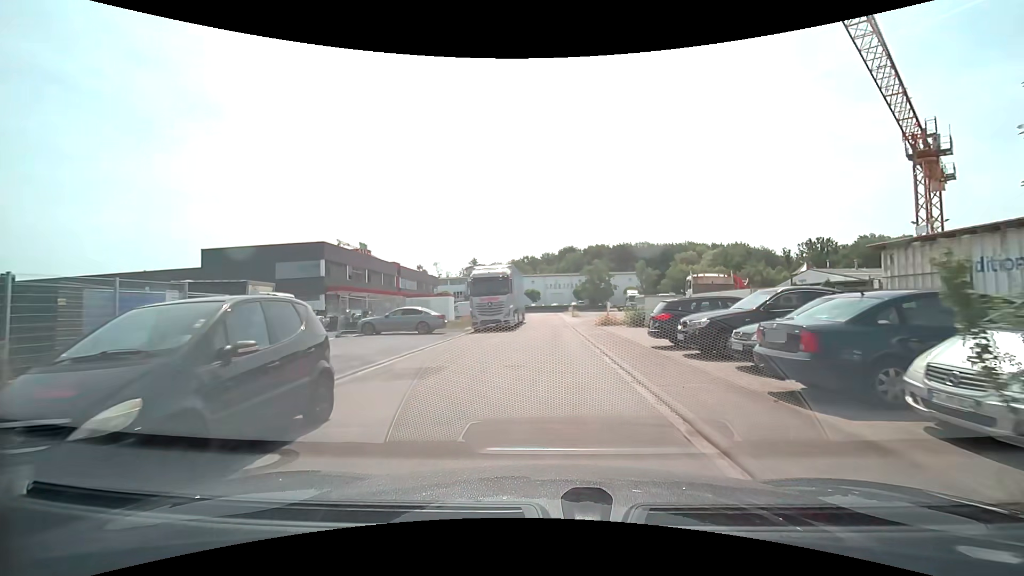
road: residential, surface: asphalt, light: Day
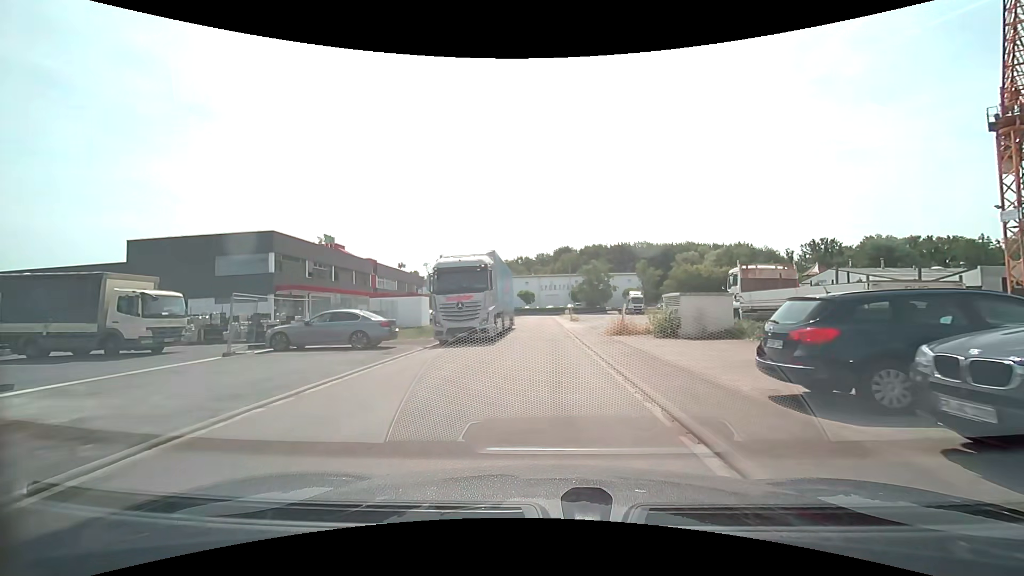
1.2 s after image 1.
(+0.1, +8.5) m; +1°
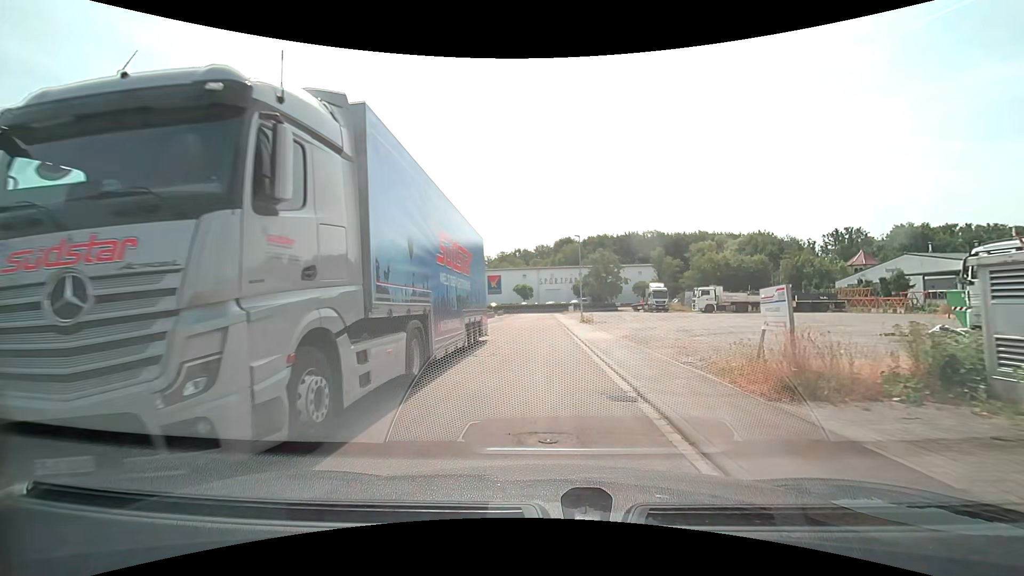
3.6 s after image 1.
(+0.2, +16.6) m; 0°
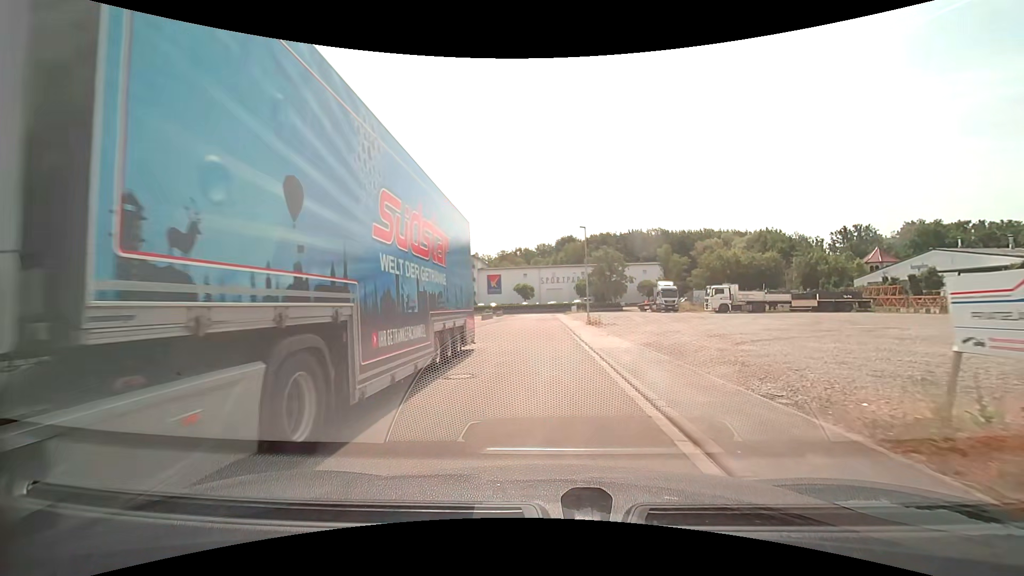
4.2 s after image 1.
(0.0, +4.1) m; 0°
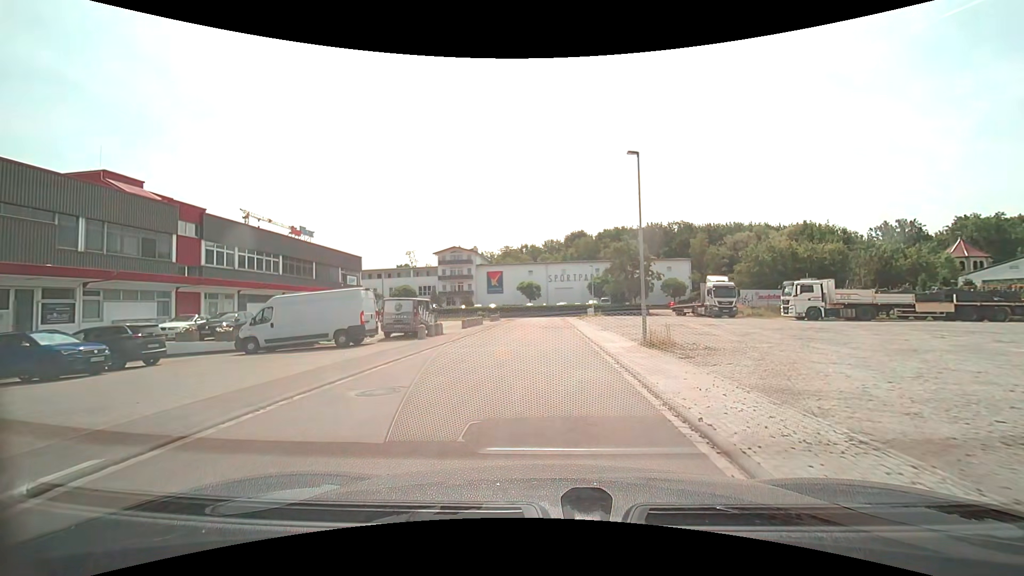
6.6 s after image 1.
(-0.2, +16.4) m; -1°
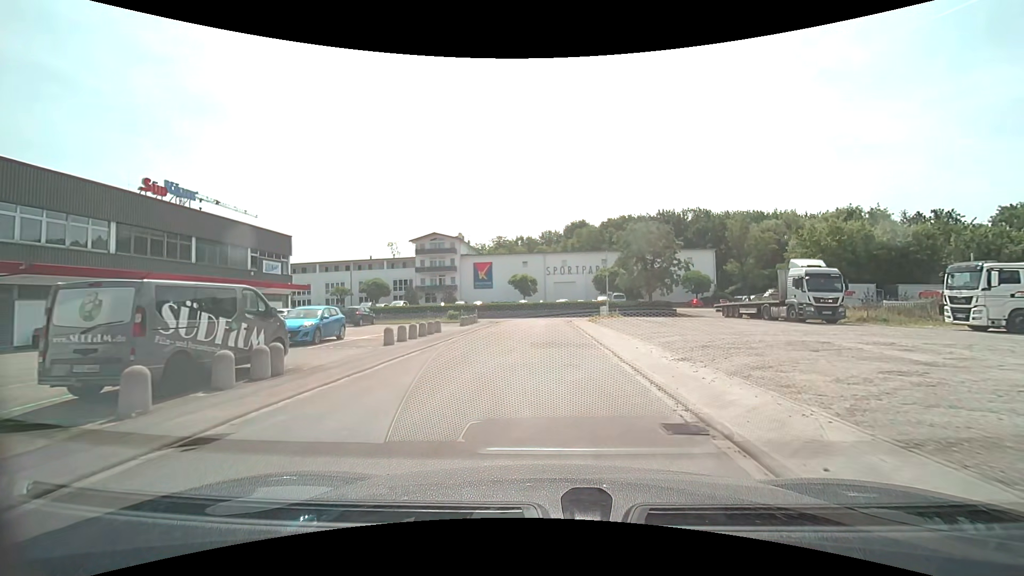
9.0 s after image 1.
(0.0, +16.7) m; 0°
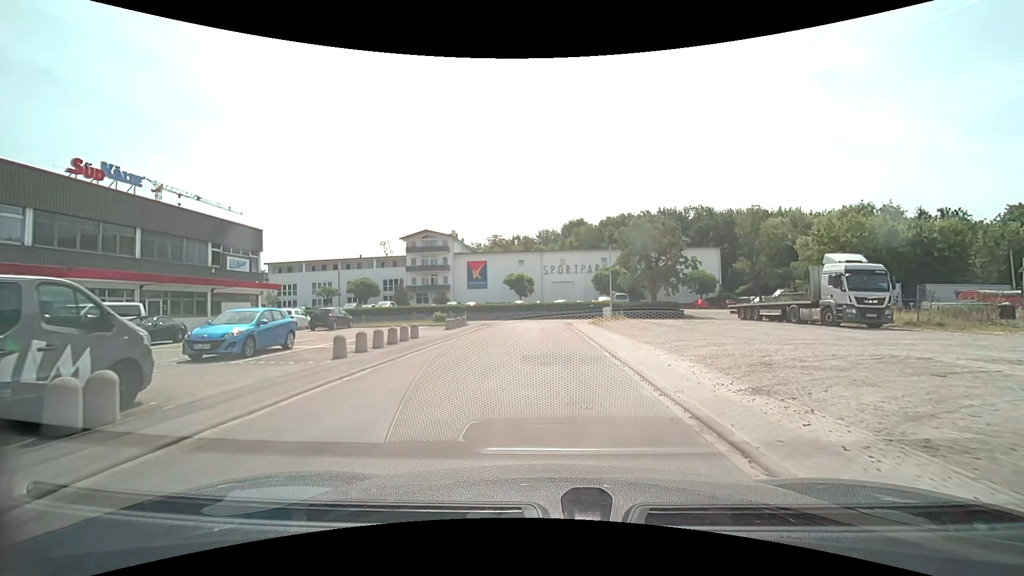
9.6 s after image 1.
(0.0, +4.2) m; 0°
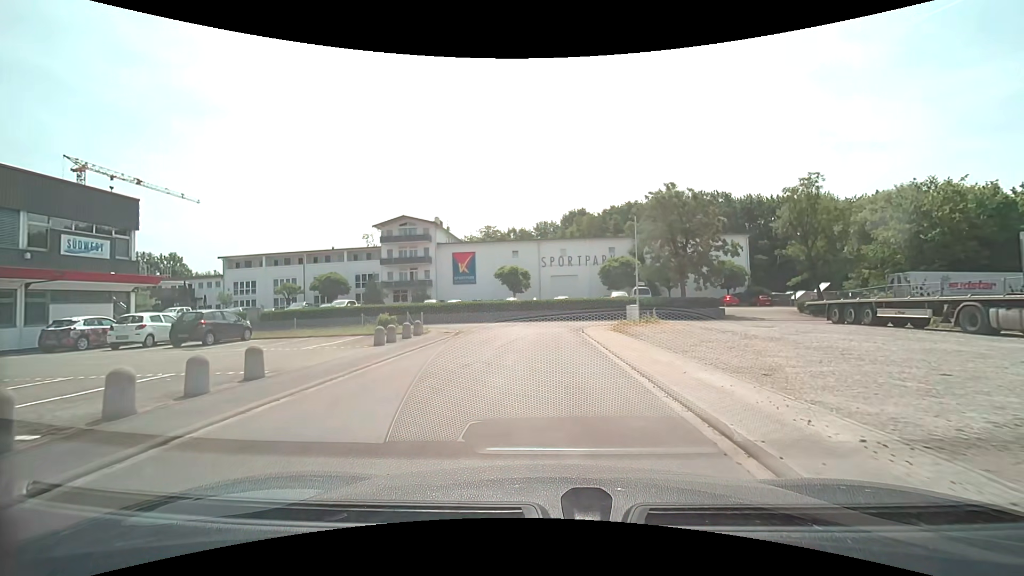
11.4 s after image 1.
(+0.1, +12.4) m; +1°
(0, +10) (0, +20) (0, +30) (+7, +37) (+17, +38) (+27, +38) (+37, +37) (+47, +37) (+57, +37) (+67, +37) m
